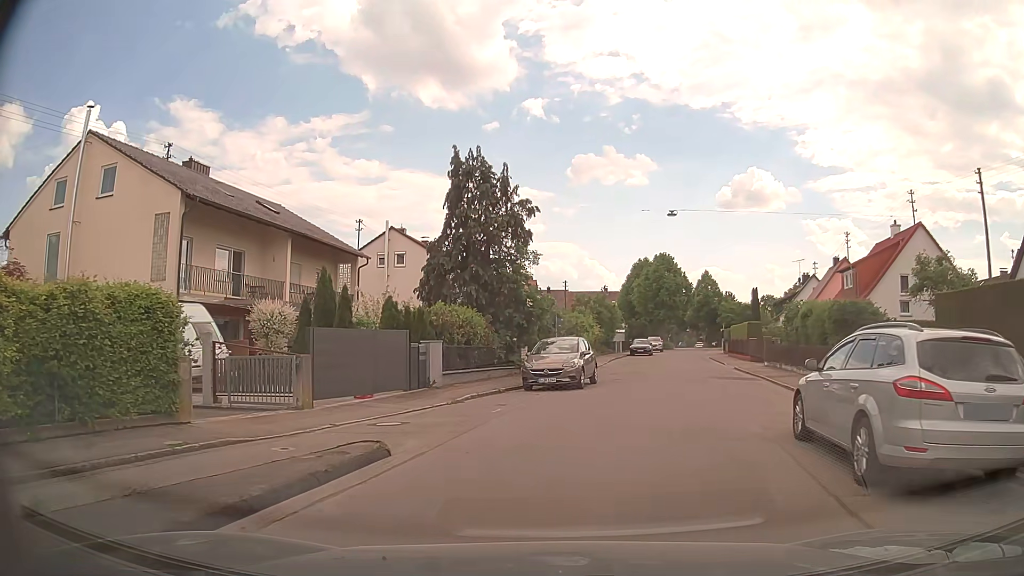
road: residential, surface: asphalt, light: Day
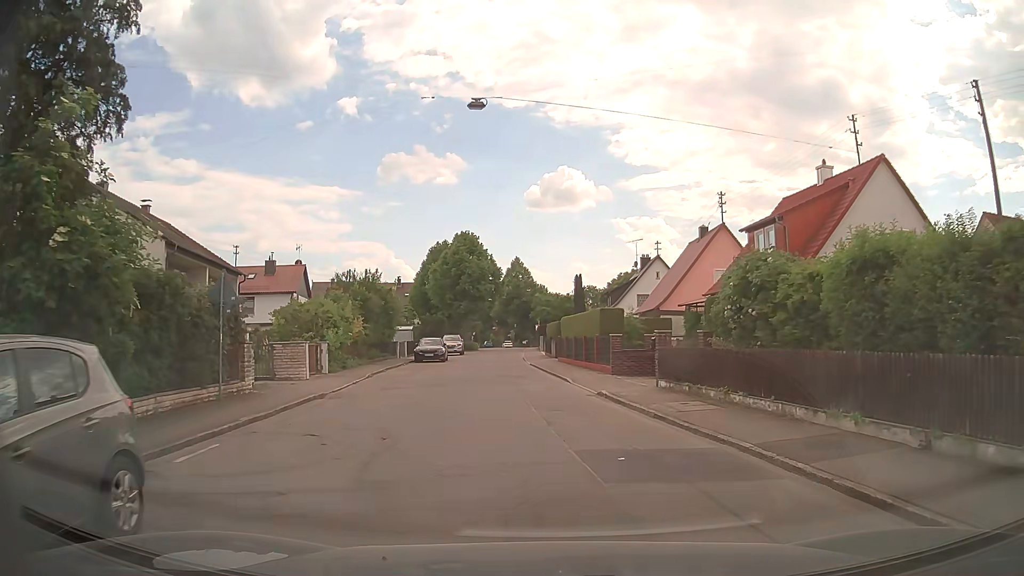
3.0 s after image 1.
(+3.0, +17.1) m; +18°
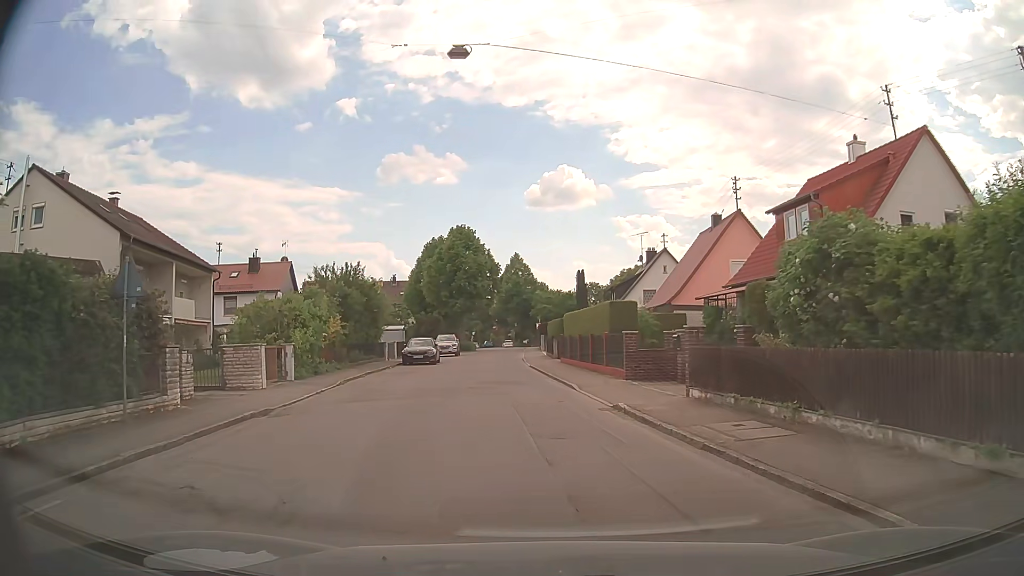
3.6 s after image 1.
(0.0, +3.8) m; 0°
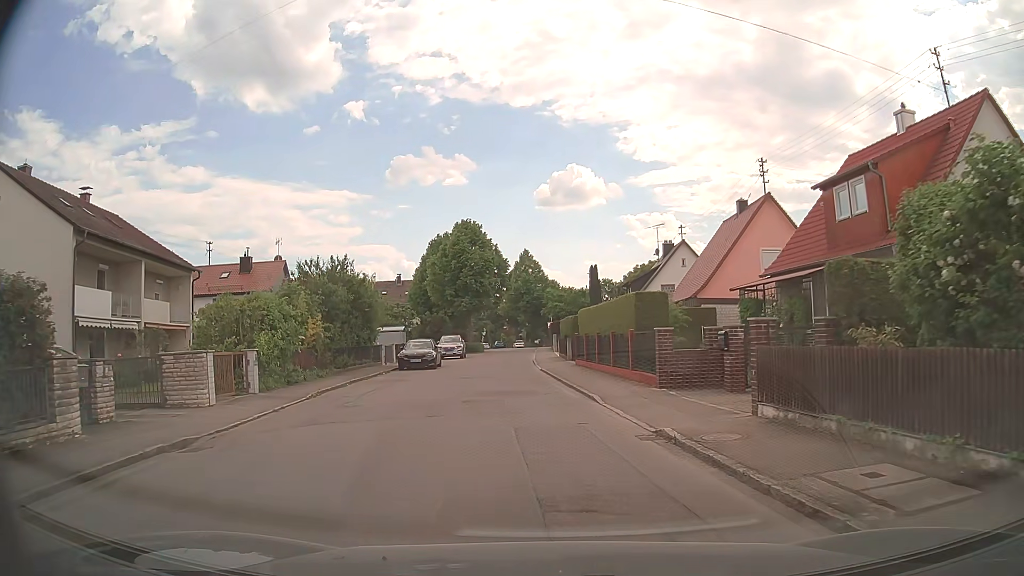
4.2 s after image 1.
(0.0, +3.9) m; -1°
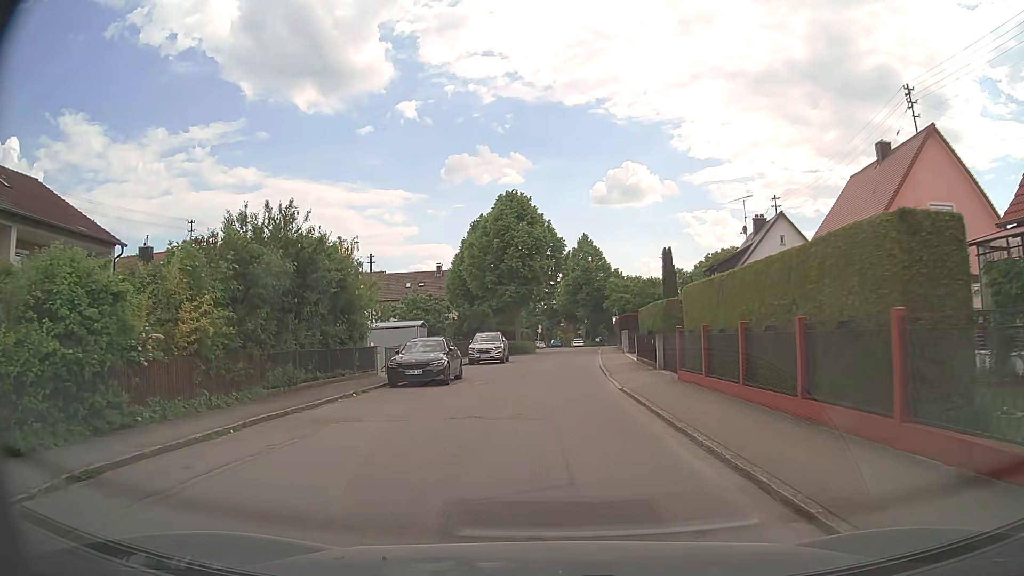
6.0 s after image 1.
(-0.6, +12.3) m; -4°
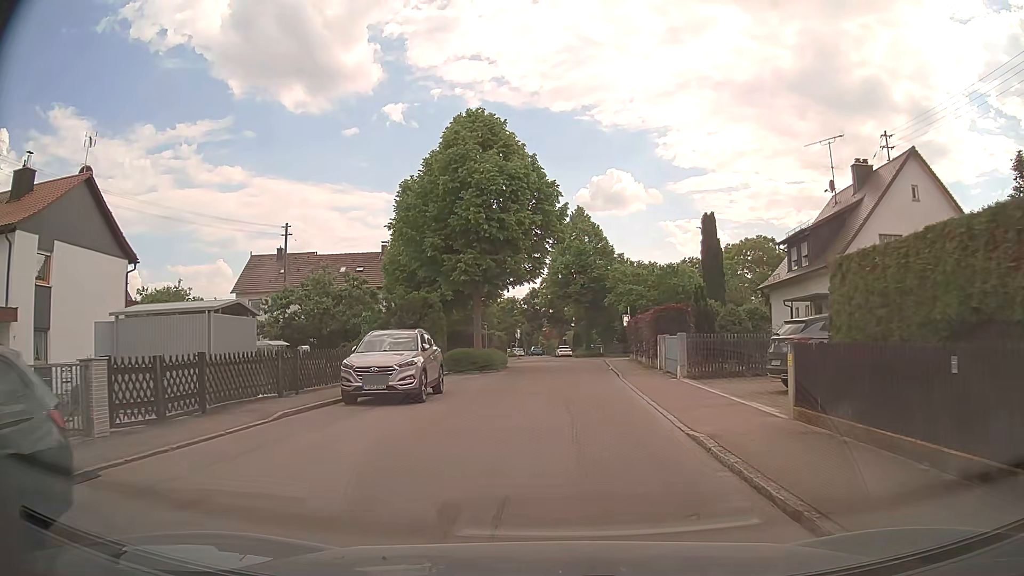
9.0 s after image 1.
(-0.3, +20.1) m; +1°
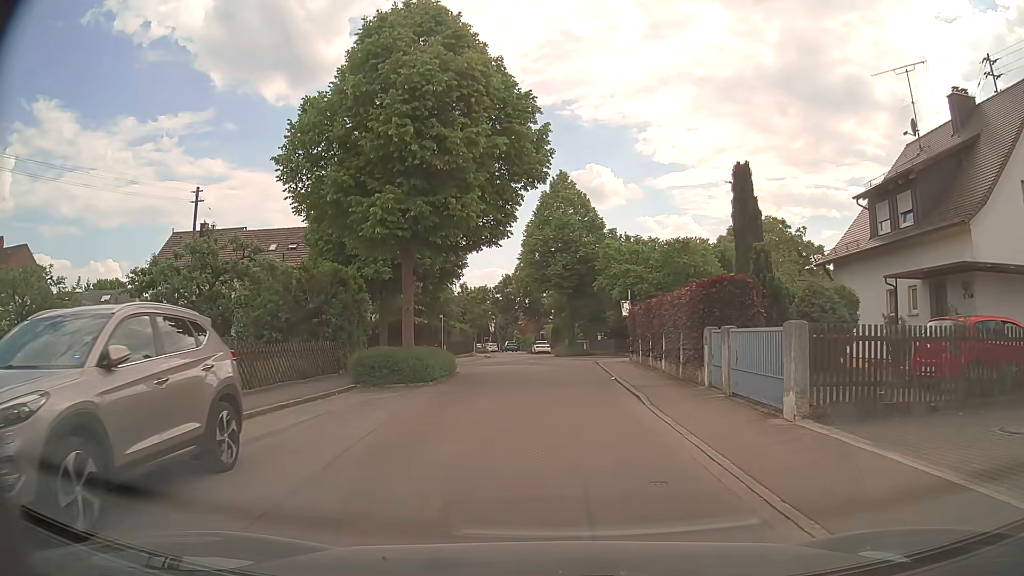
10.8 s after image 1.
(+0.3, +11.1) m; +3°
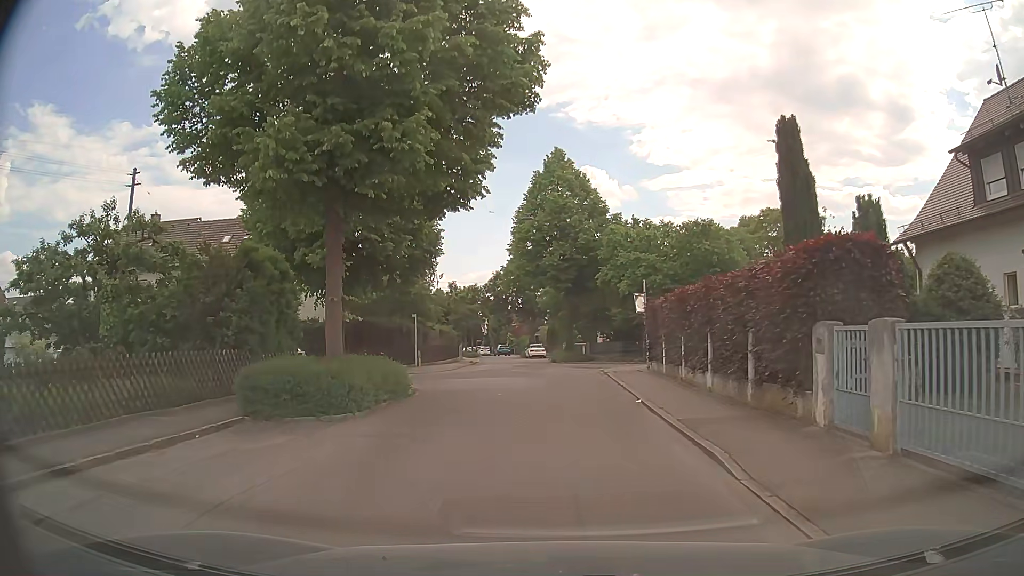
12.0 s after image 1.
(0.0, +6.7) m; 0°
